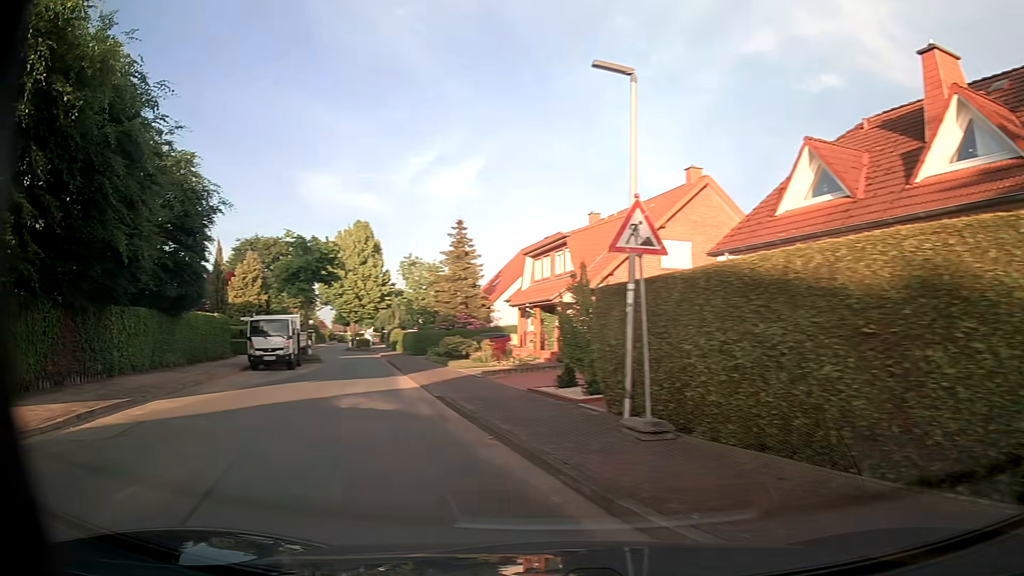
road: residential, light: Day
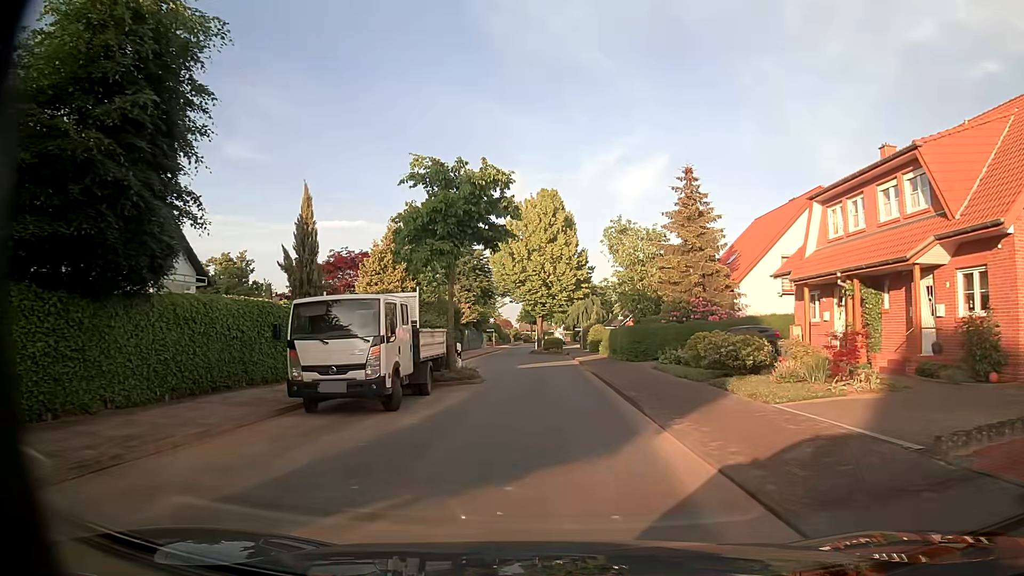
(-3.2, +15.3) m; -13°
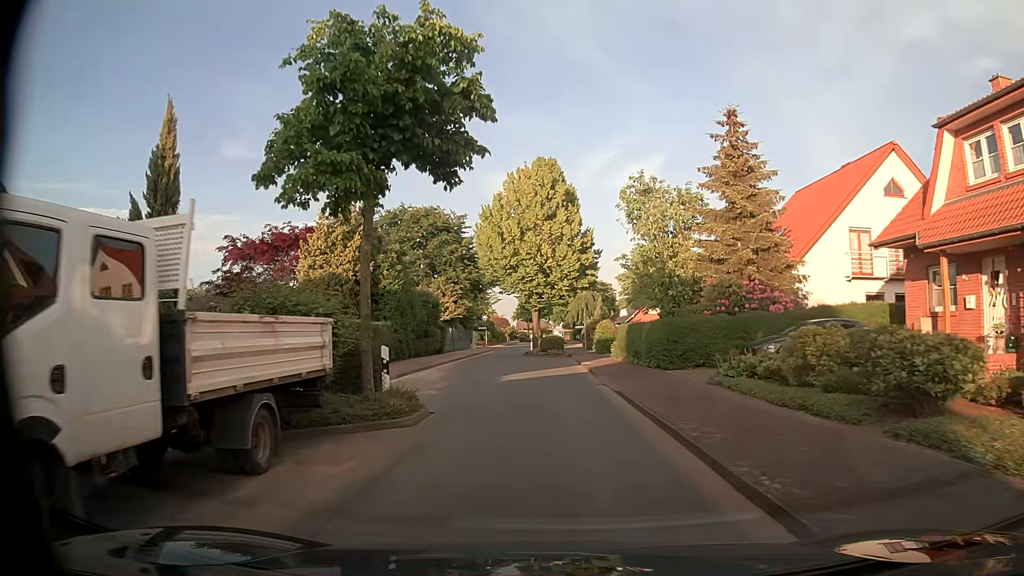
(-0.1, +9.5) m; -1°
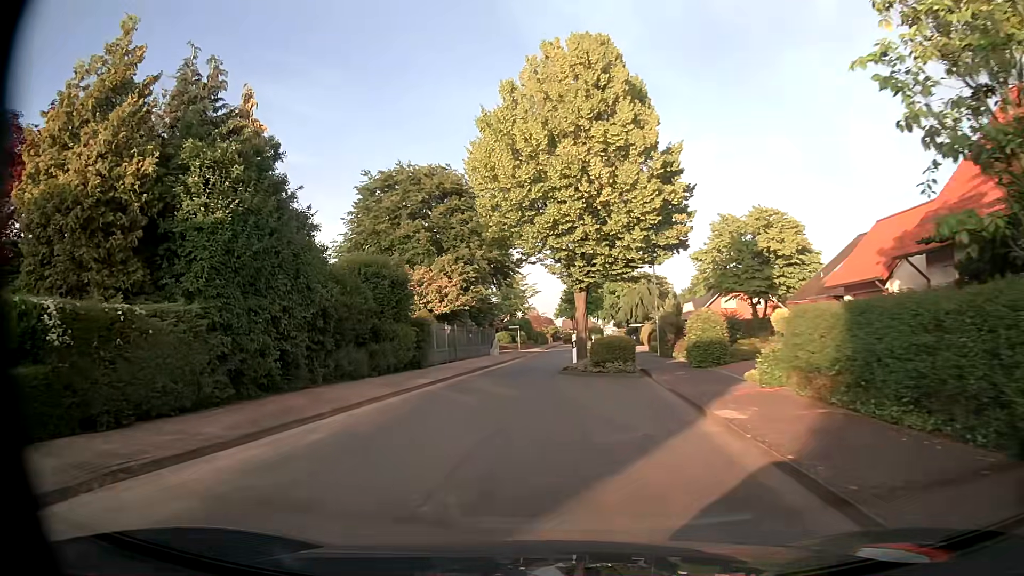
(-0.2, +19.8) m; -5°
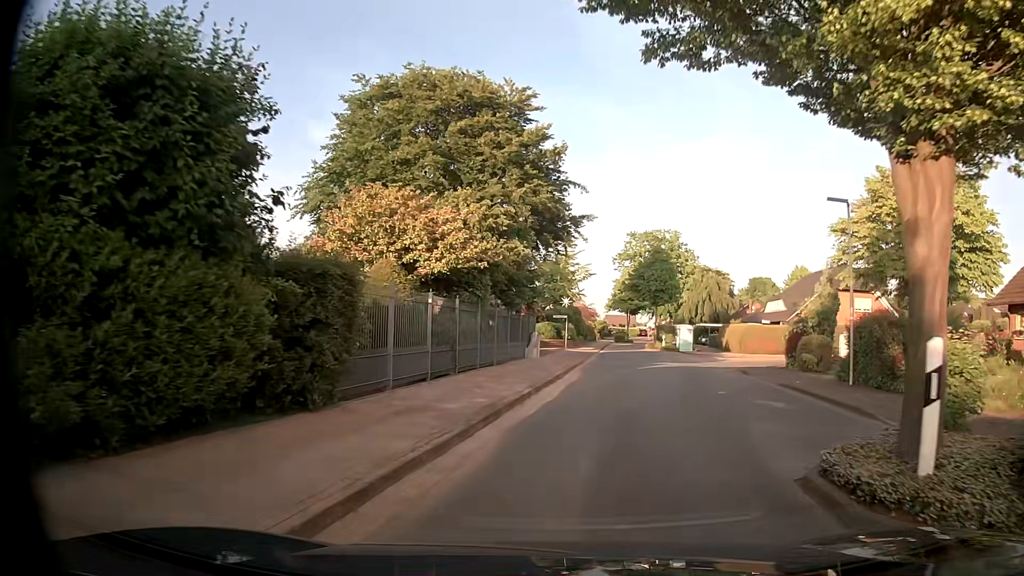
(-1.3, +18.8) m; -3°
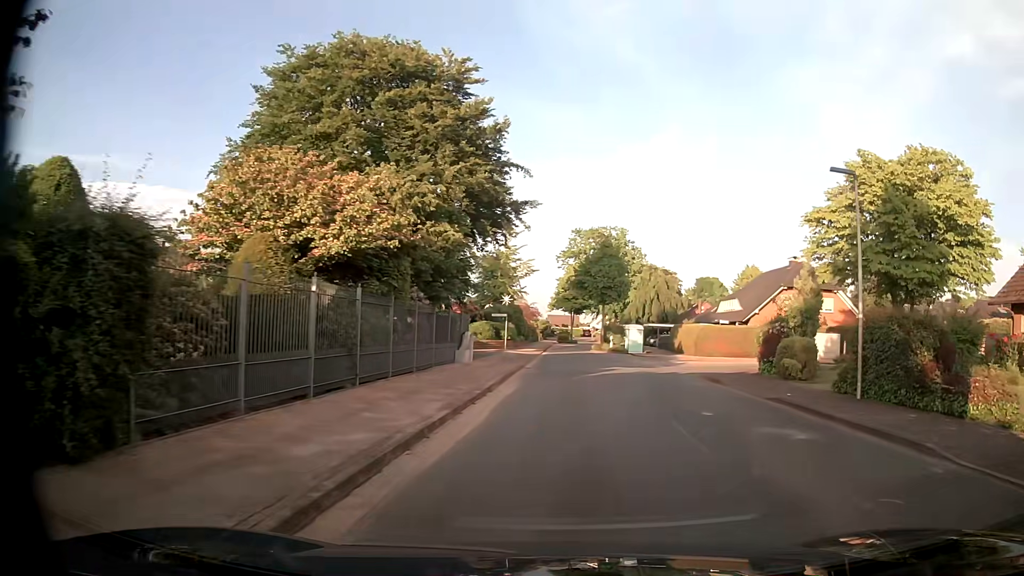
(+0.2, +4.1) m; +4°
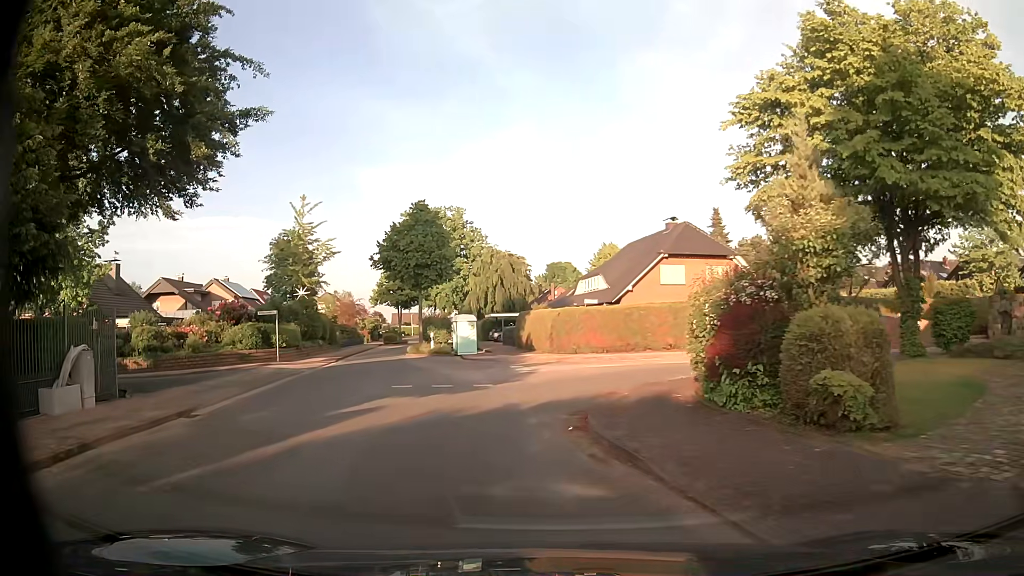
(+3.0, +14.5) m; +13°
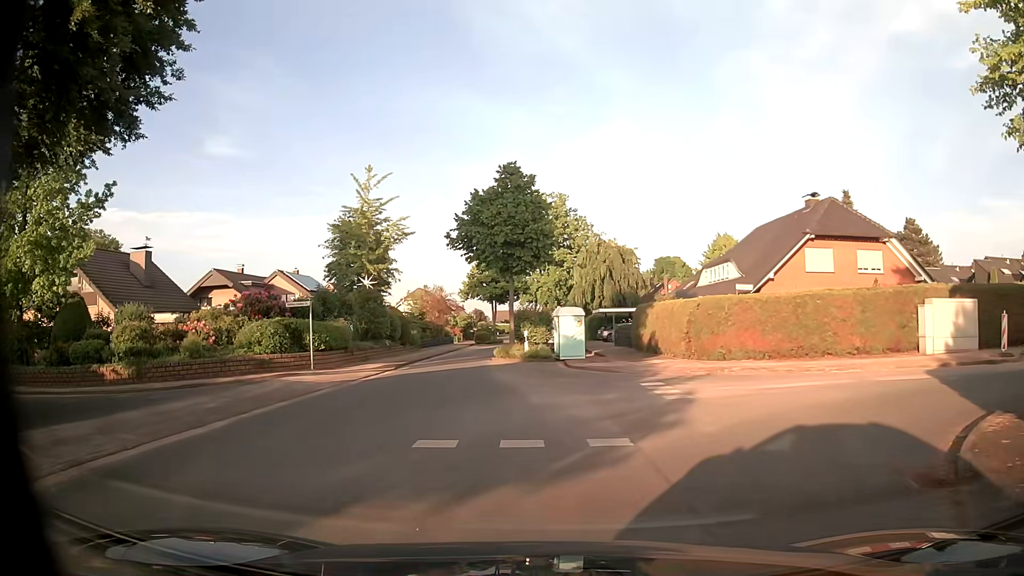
(-0.9, +8.7) m; -9°
(0, +10) (-1, +20) (-4, +30) (-4, +40) (-3, +49) (-2, +59) (-3, +69) (-3, +79) (-3, +89) (-2, +99) m
